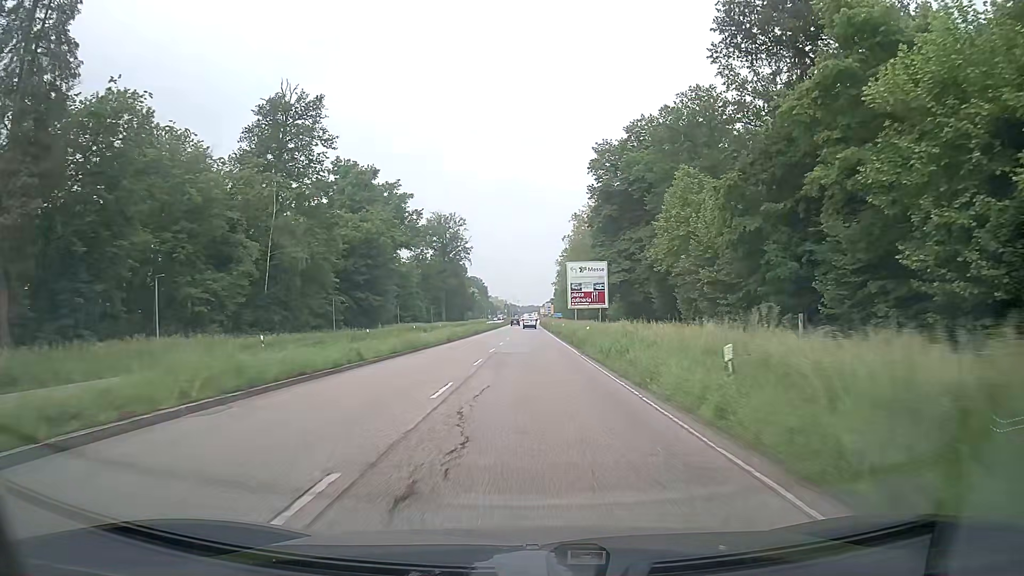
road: primary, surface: asphalt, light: Day
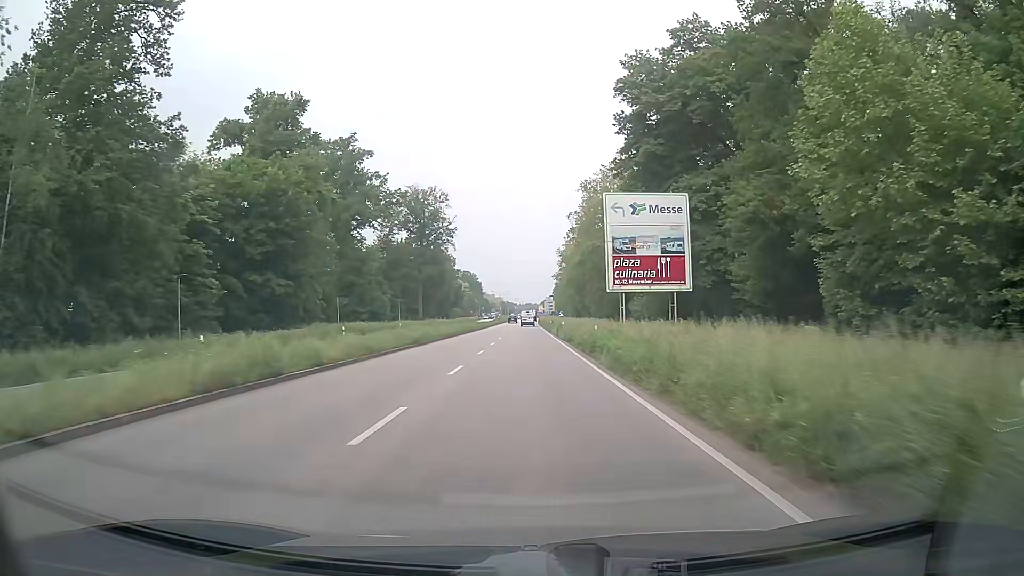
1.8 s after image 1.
(+0.1, +32.0) m; 0°
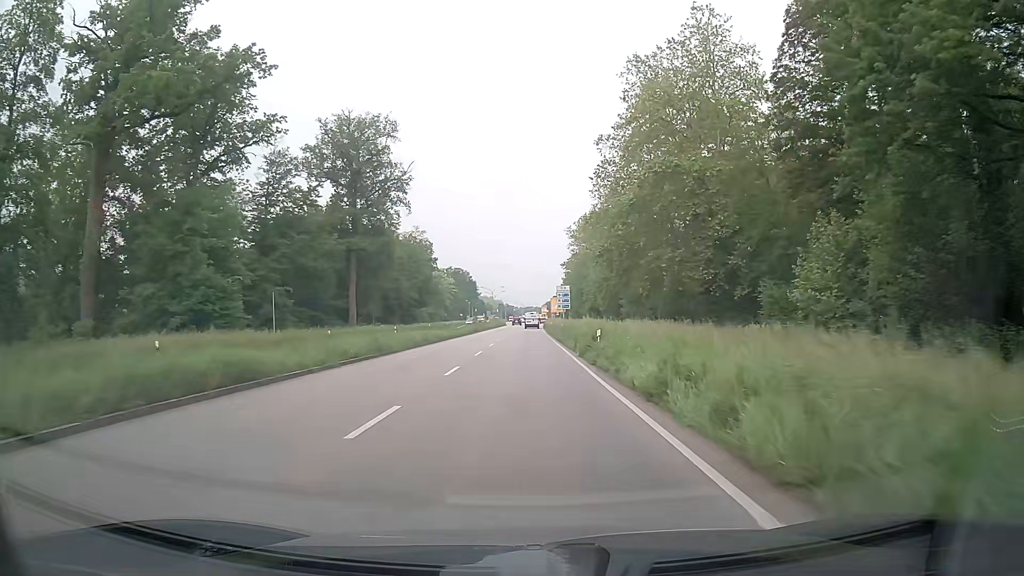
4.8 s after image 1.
(0.0, +54.1) m; 0°
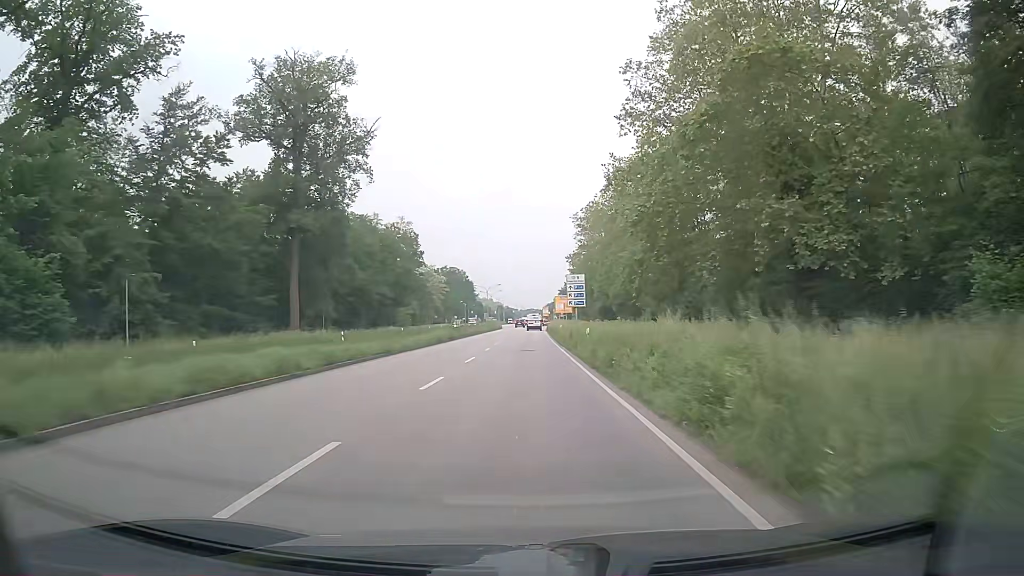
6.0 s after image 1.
(0.0, +21.8) m; 0°
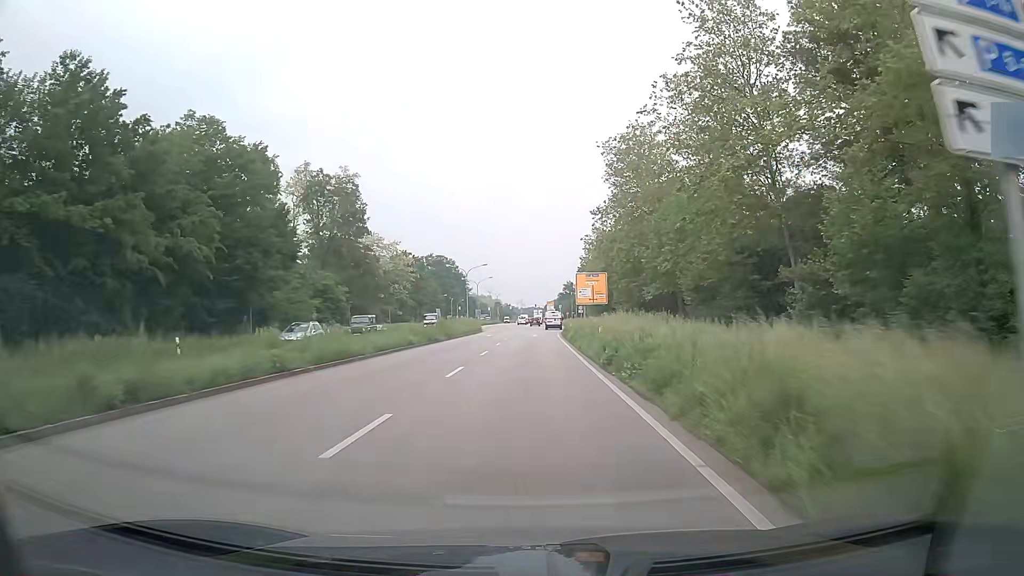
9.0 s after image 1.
(+0.3, +52.6) m; 0°
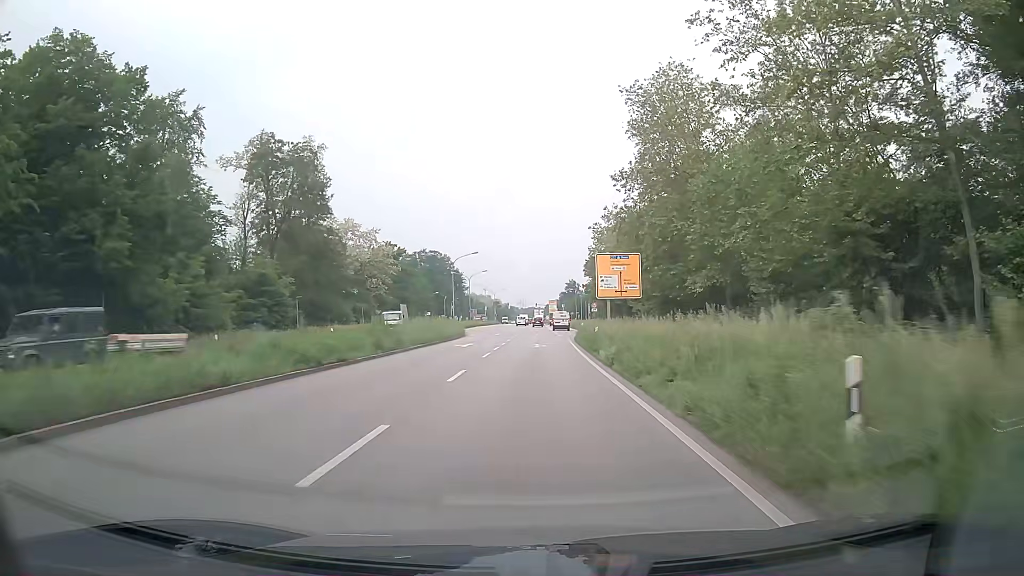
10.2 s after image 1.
(0.0, +19.5) m; 0°
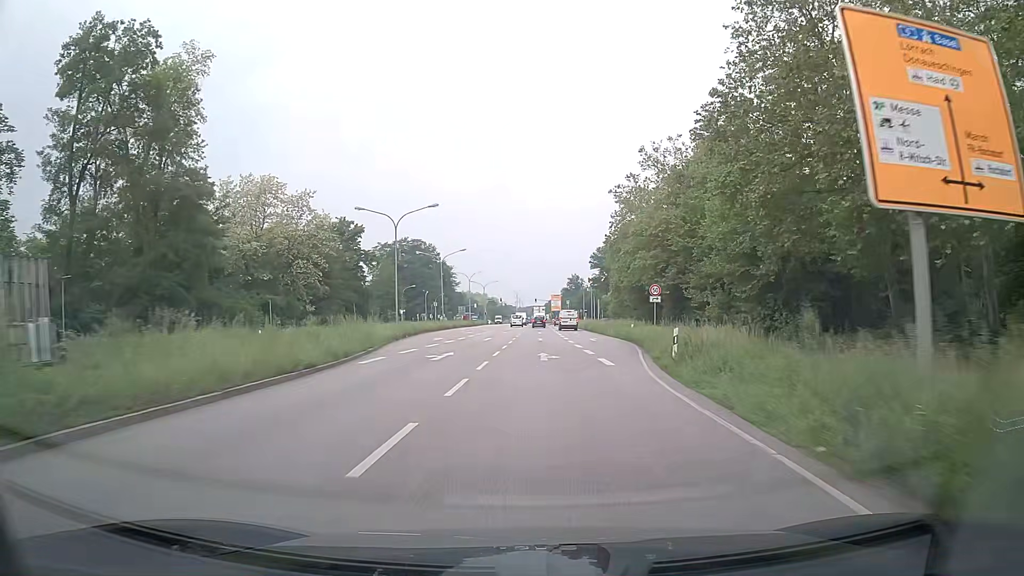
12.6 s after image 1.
(+0.3, +36.1) m; 0°
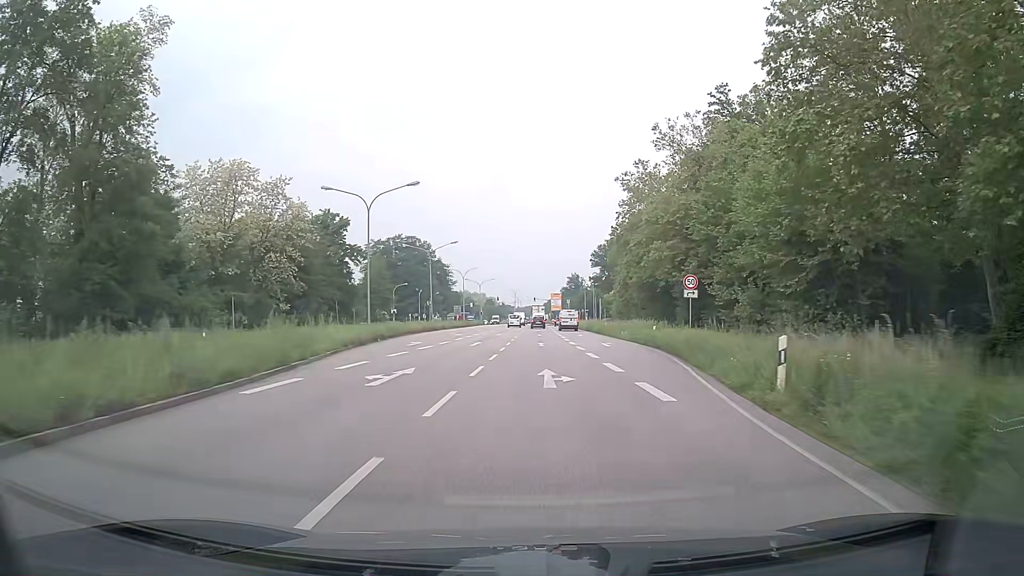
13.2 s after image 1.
(0.0, +8.4) m; 0°
(0, +10) (0, +20) (0, +30) (0, +40) (+1, +50) (+1, +60) (+1, +70) (+1, +80) (+1, +90) (+2, +100) m
